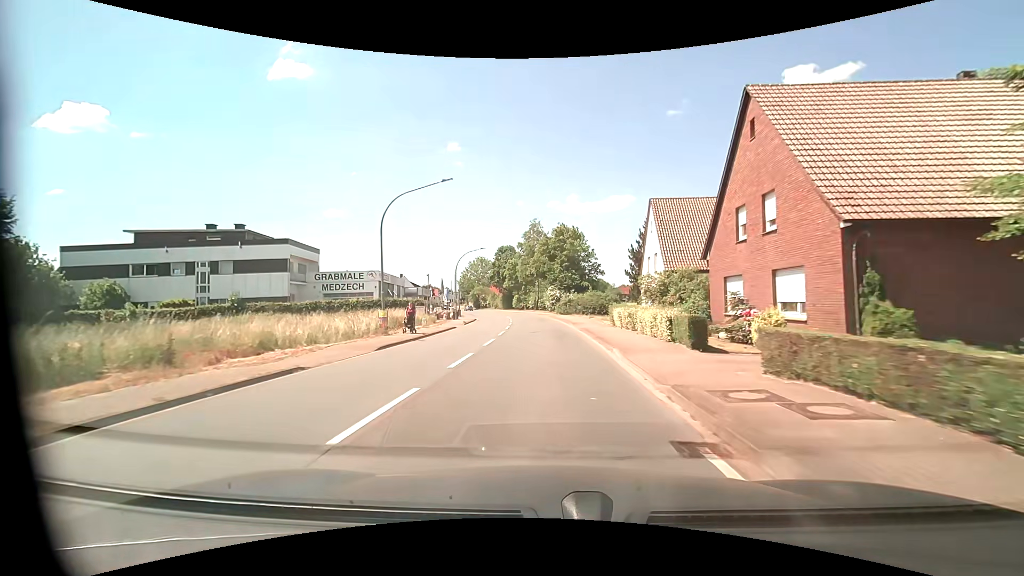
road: primary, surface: asphalt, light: Day
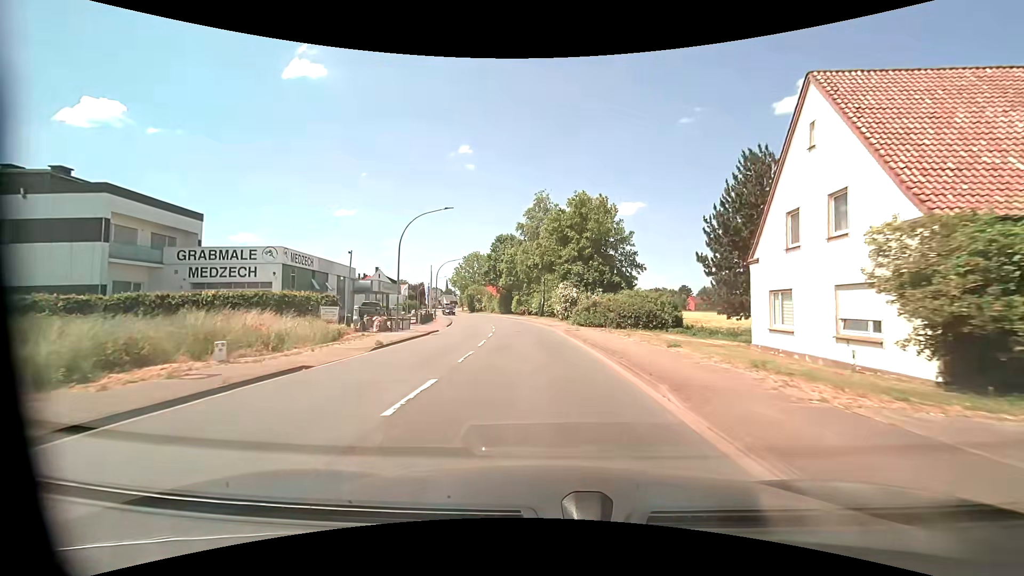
(0.0, +22.7) m; -1°
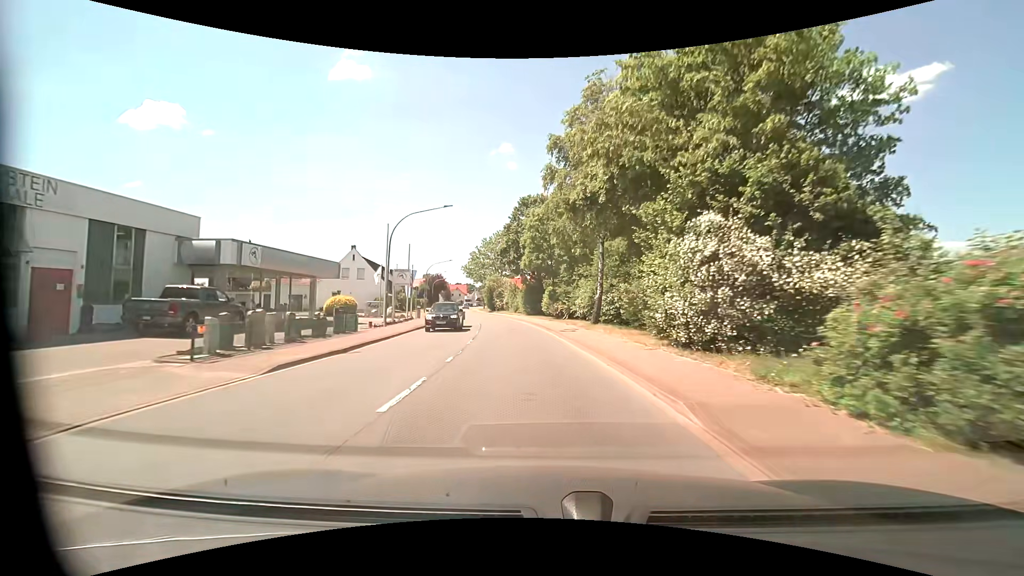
(-0.8, +30.4) m; -5°
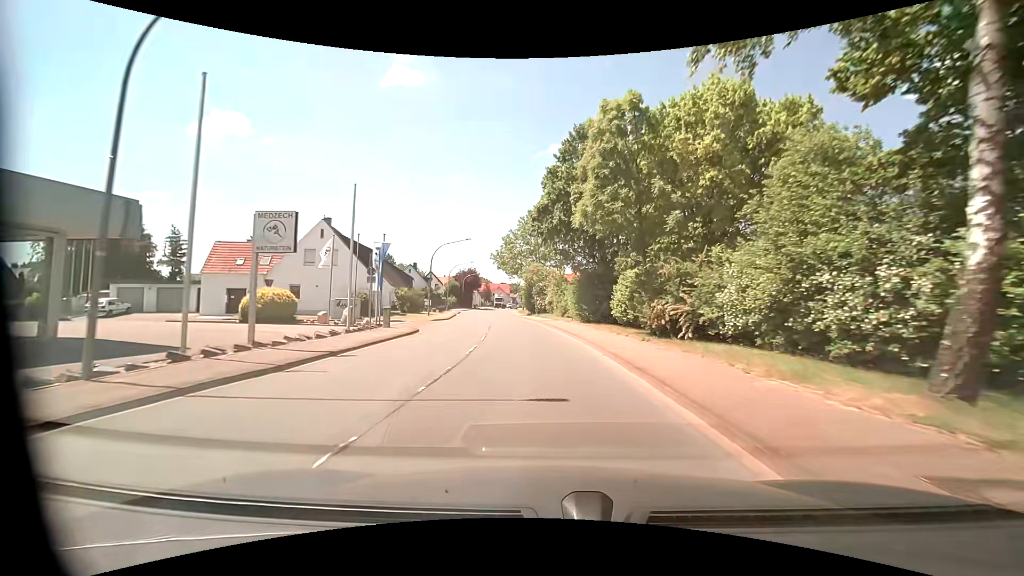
(-1.1, +23.1) m; -5°
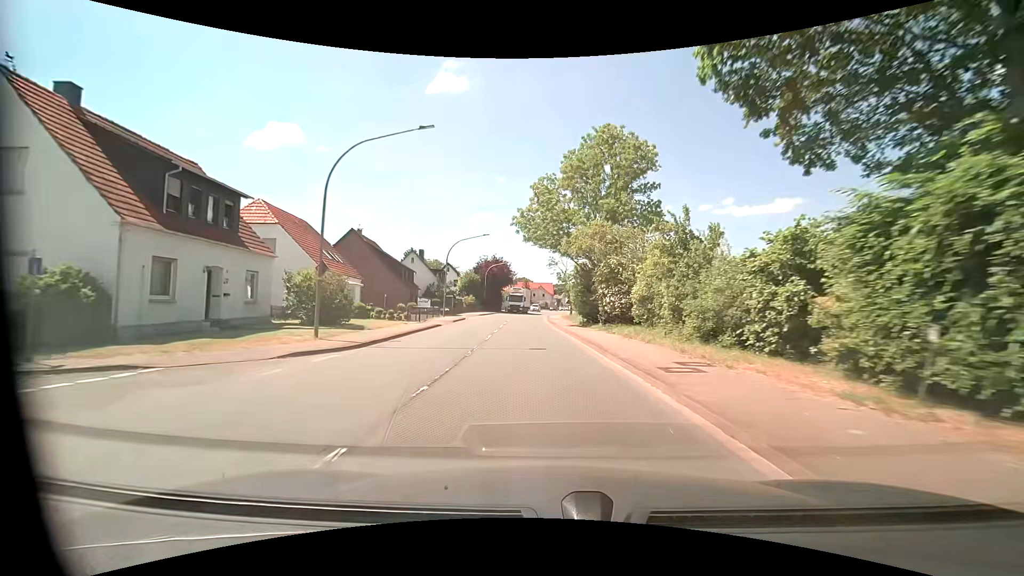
(-1.6, +31.1) m; -6°
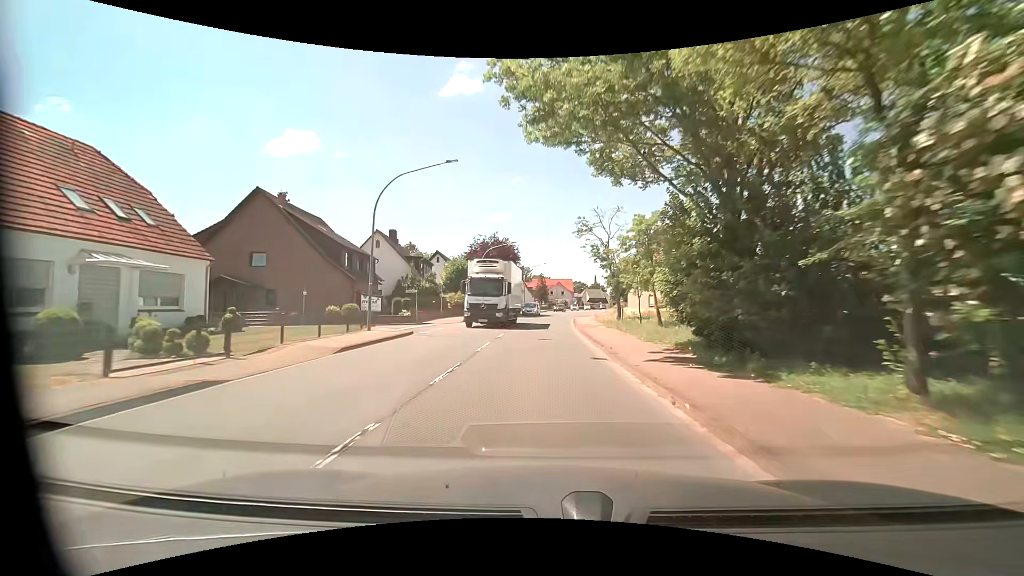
(-0.3, +23.5) m; -1°
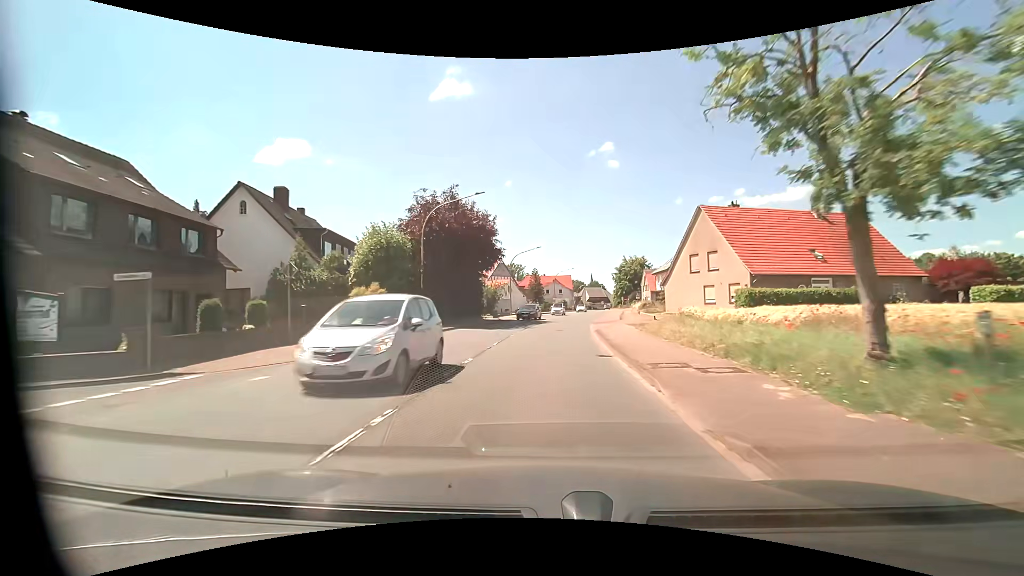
(0.0, +23.6) m; +1°
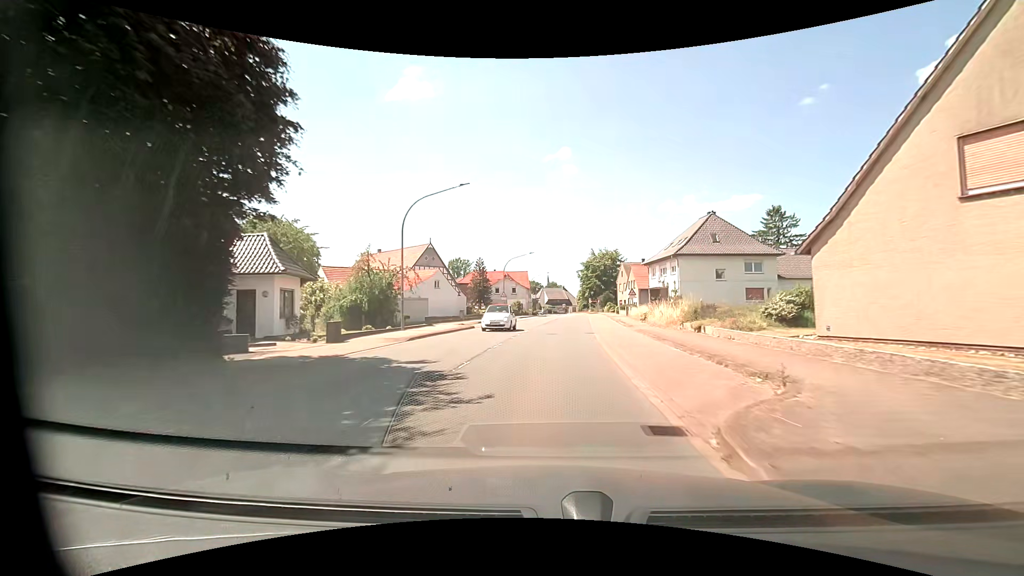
(+1.2, +30.8) m; +5°
(0, +10) (+1, +20) (+1, +30) (+2, +40) (+3, +50) (+4, +60) (+5, +70) (+5, +80) (+6, +90) (+6, +100) m
